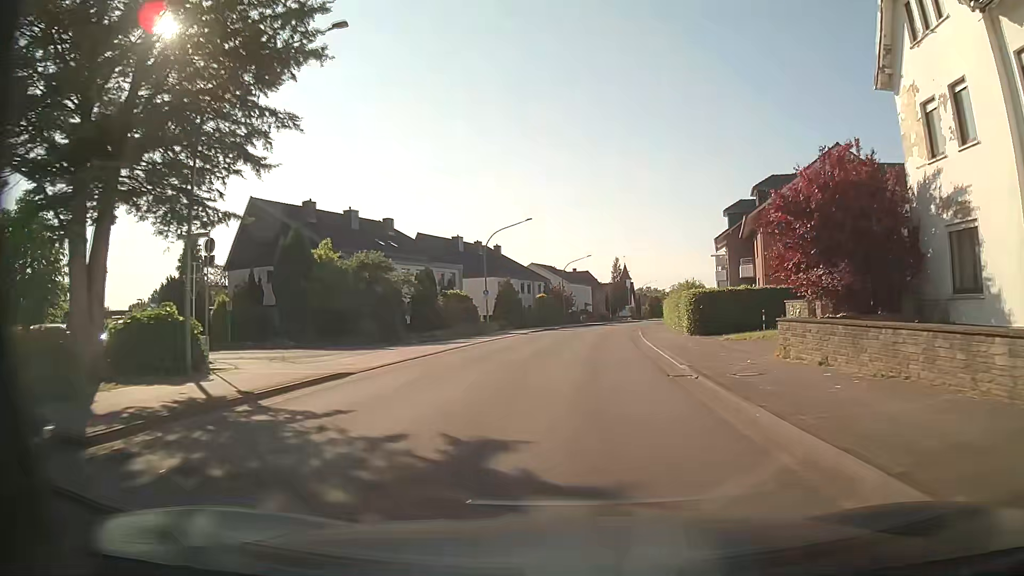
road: tertiary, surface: asphalt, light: Day
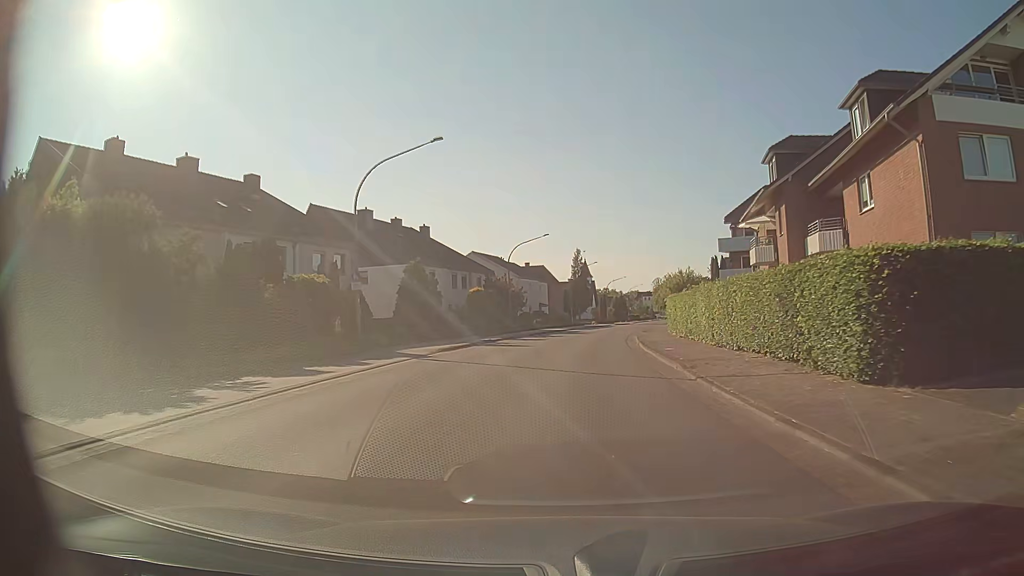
(+0.9, +22.8) m; +4°
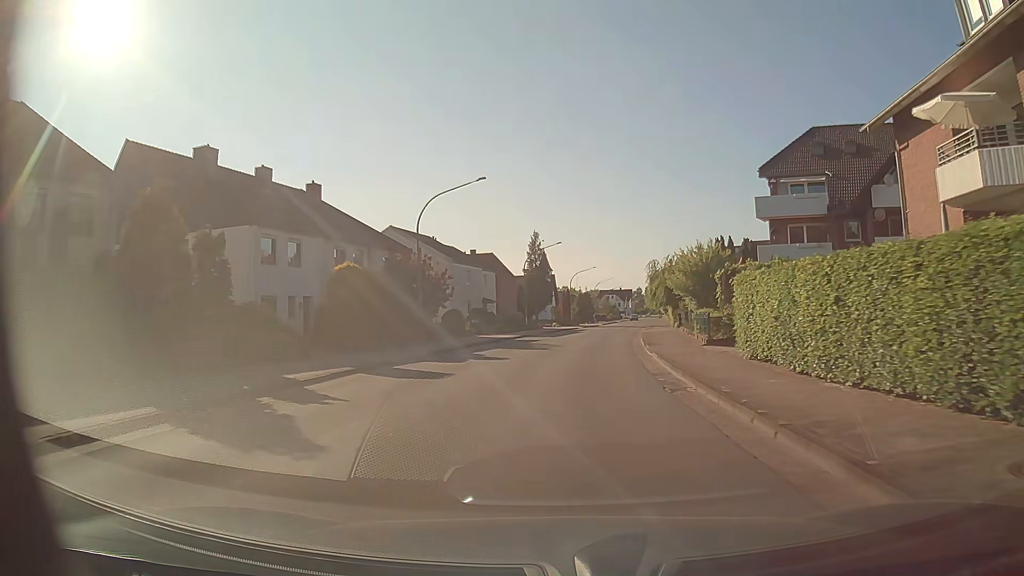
(+0.8, +23.0) m; +4°
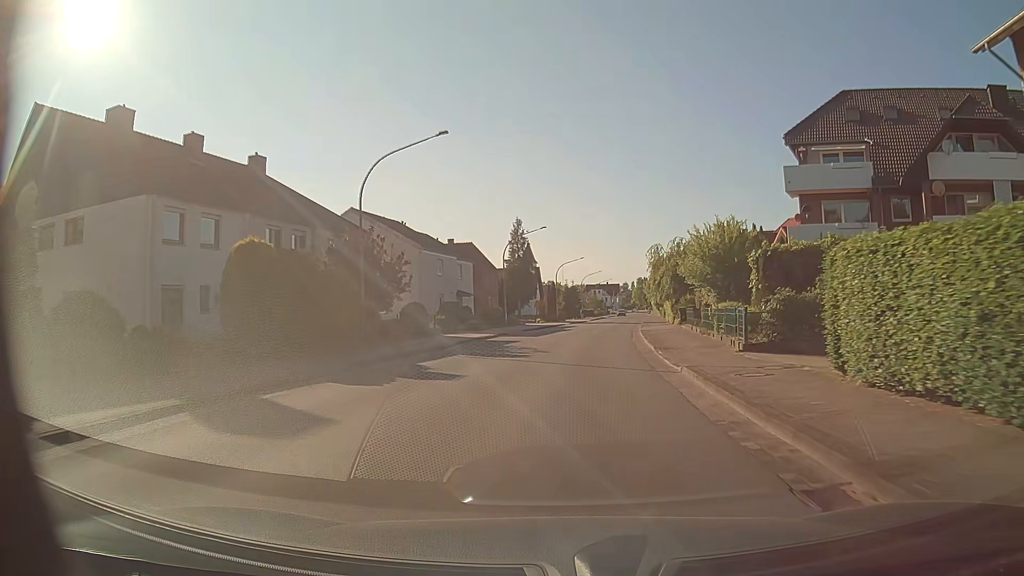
(+0.1, +7.7) m; +1°
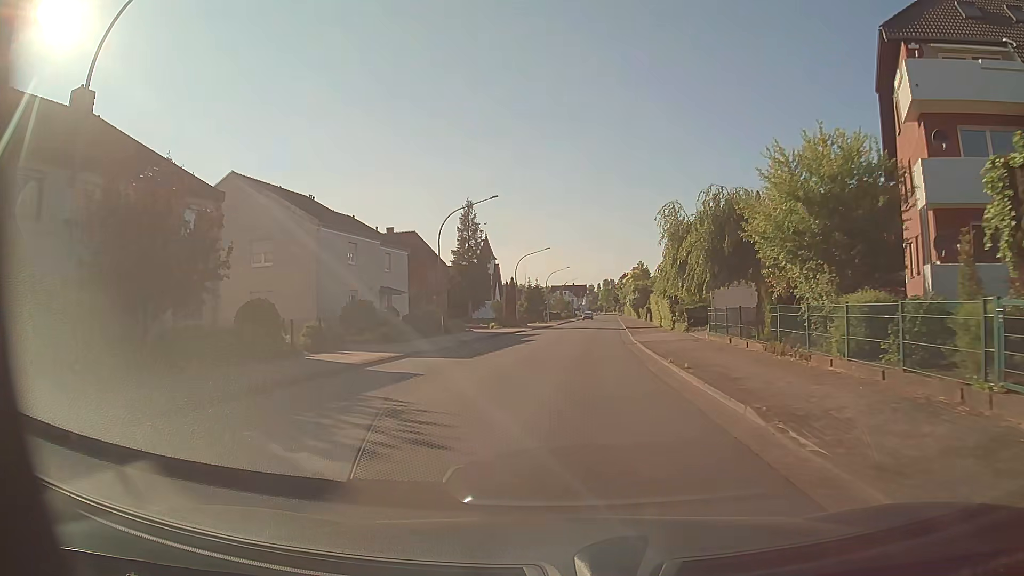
(+0.5, +15.6) m; +3°
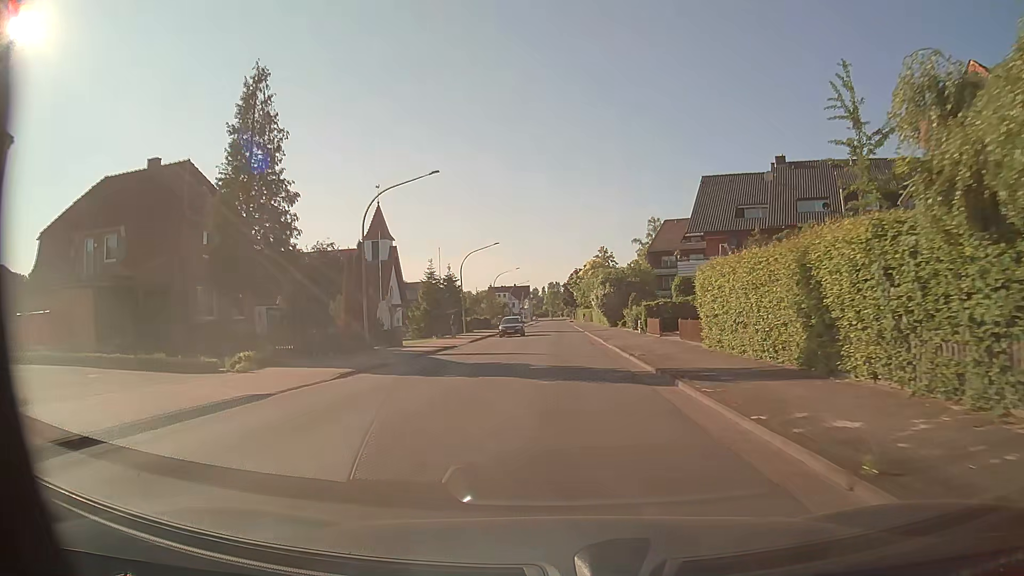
(+1.9, +39.5) m; +4°
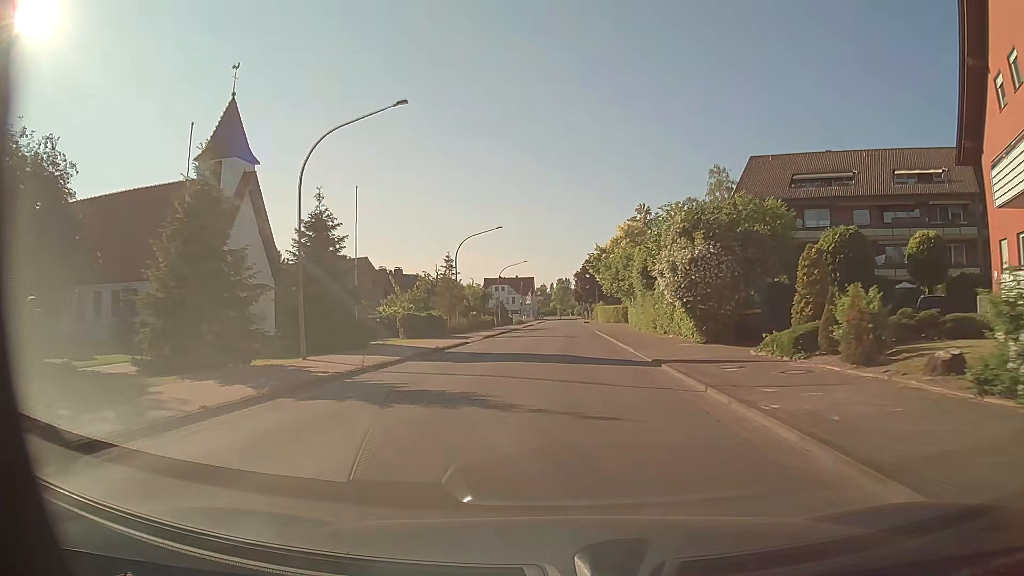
(+0.1, +40.2) m; 0°
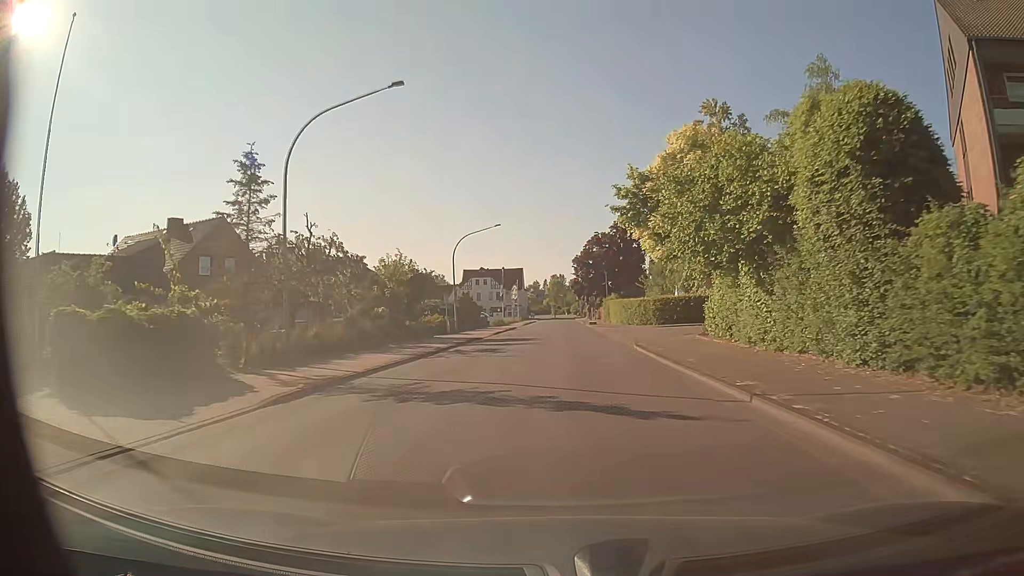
(-0.1, +32.3) m; 0°
(0, +10) (0, +20) (0, +30) (0, +40) (0, +50) (+1, +60) (+1, +70) (+1, +80) (+1, +90) (+1, +100) m
